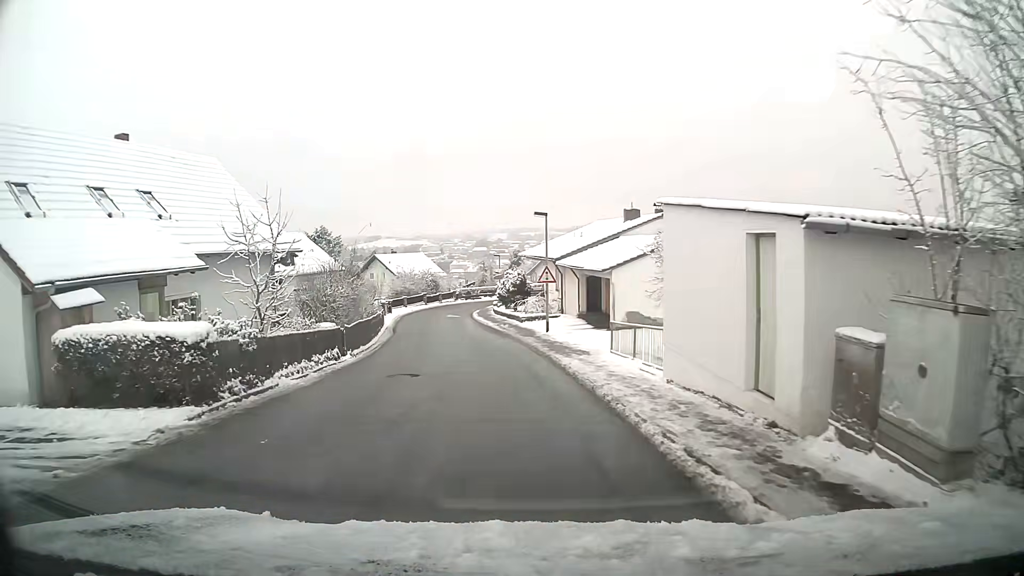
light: Day
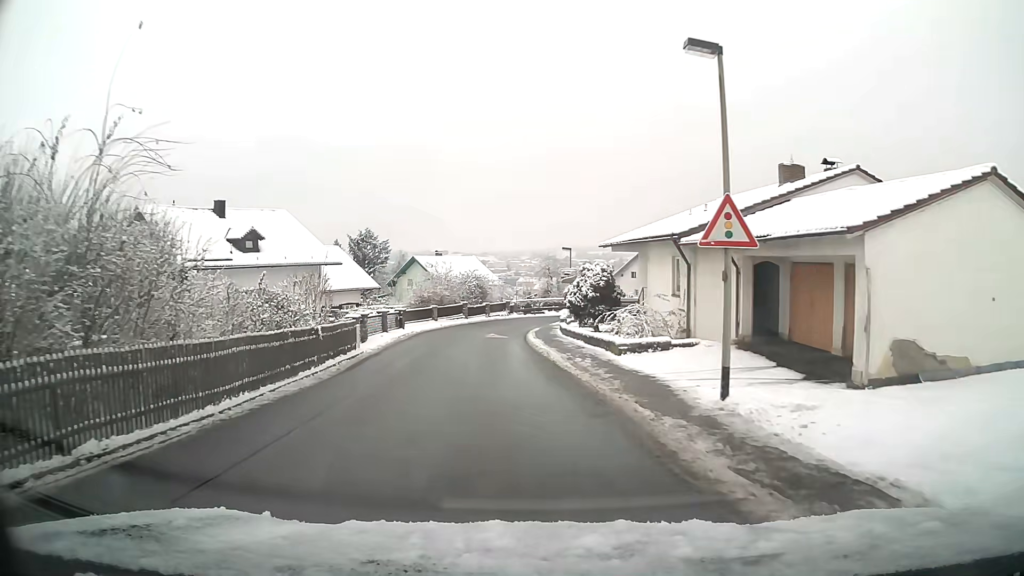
(-1.1, +19.1) m; -6°
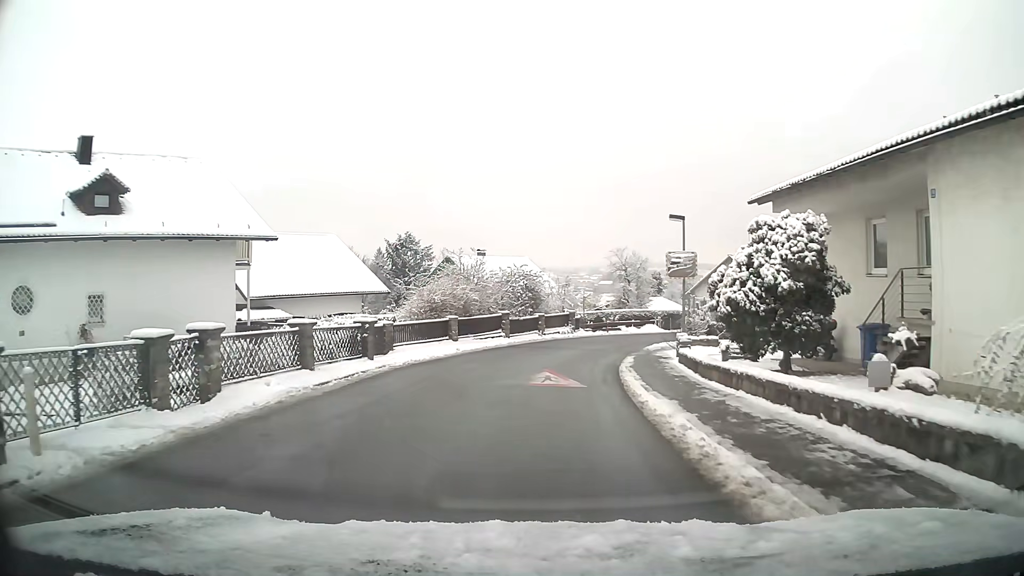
(-0.7, +17.9) m; -4°
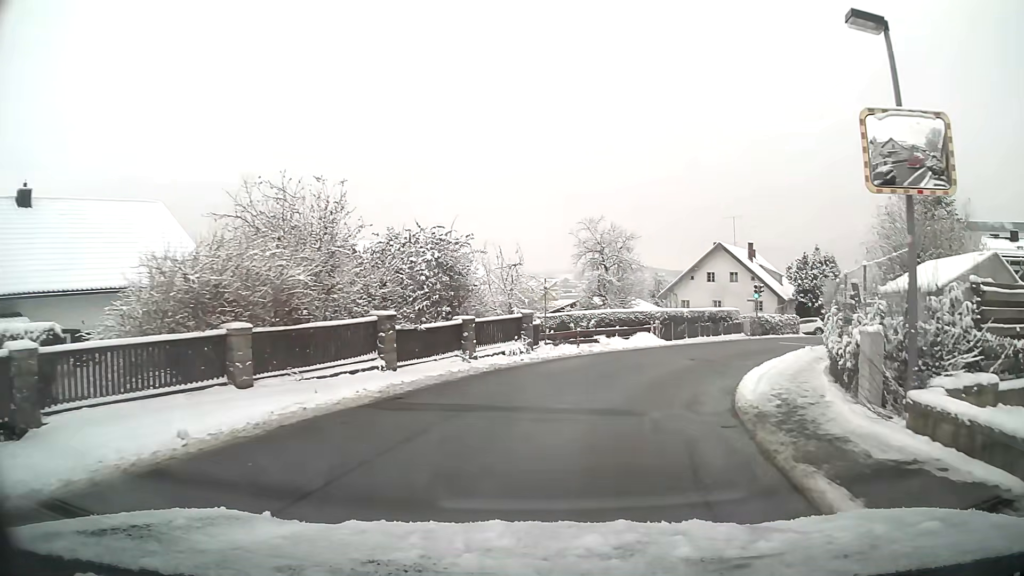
(+0.6, +17.2) m; +7°
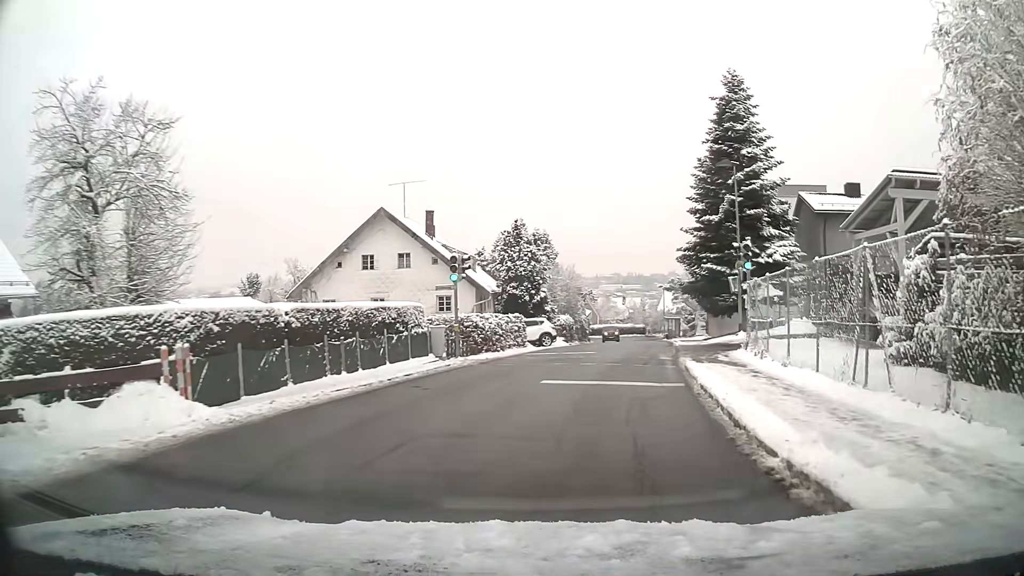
(+5.3, +20.8) m; +29°
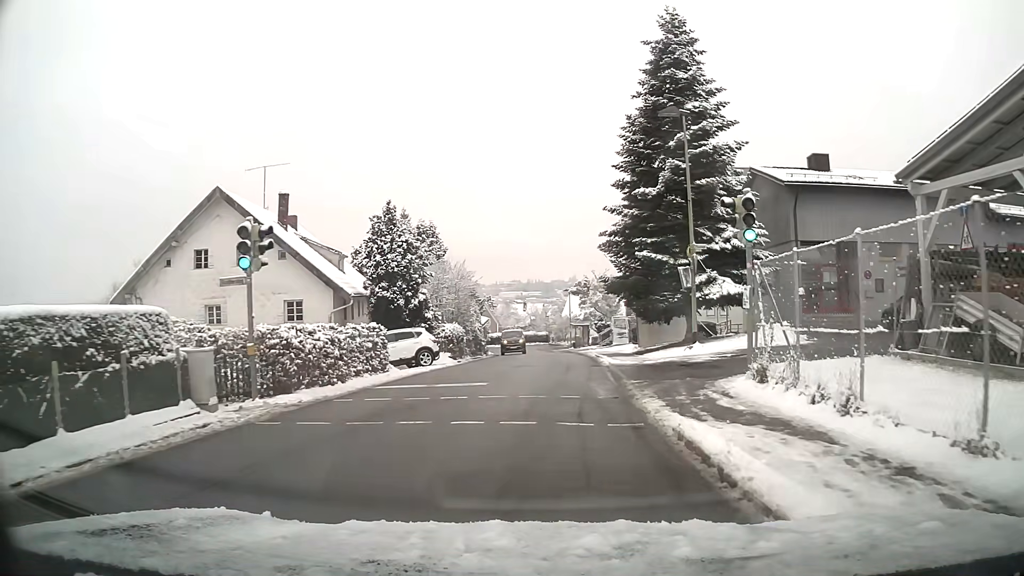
(+0.6, +9.2) m; +7°
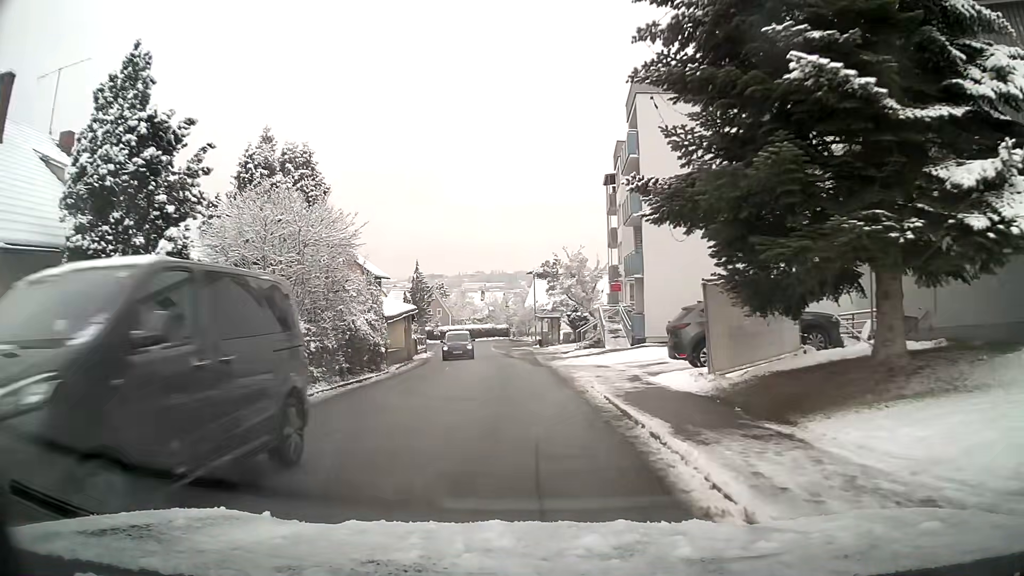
(+0.6, +18.8) m; +2°
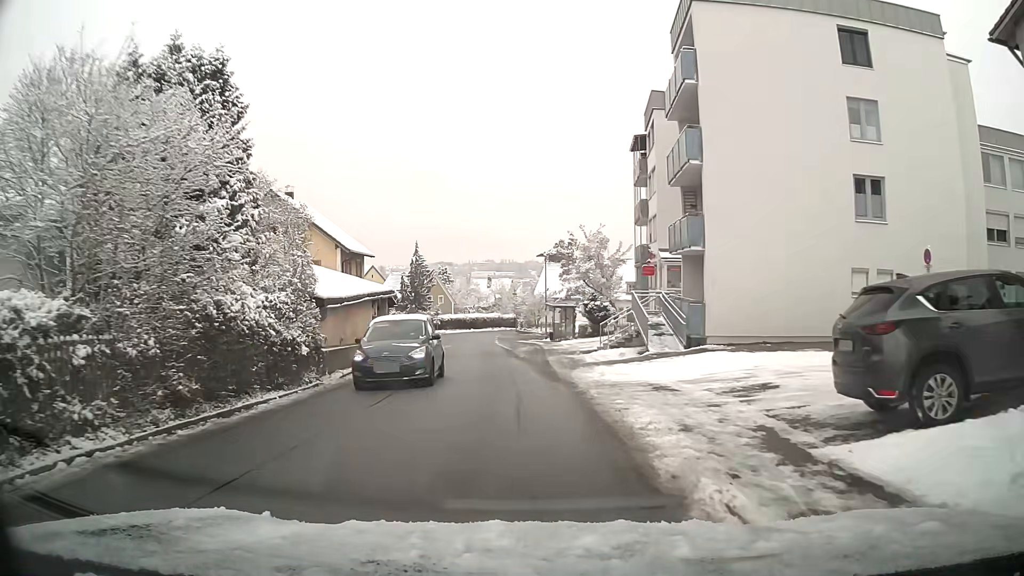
(0.0, +9.4) m; 0°
